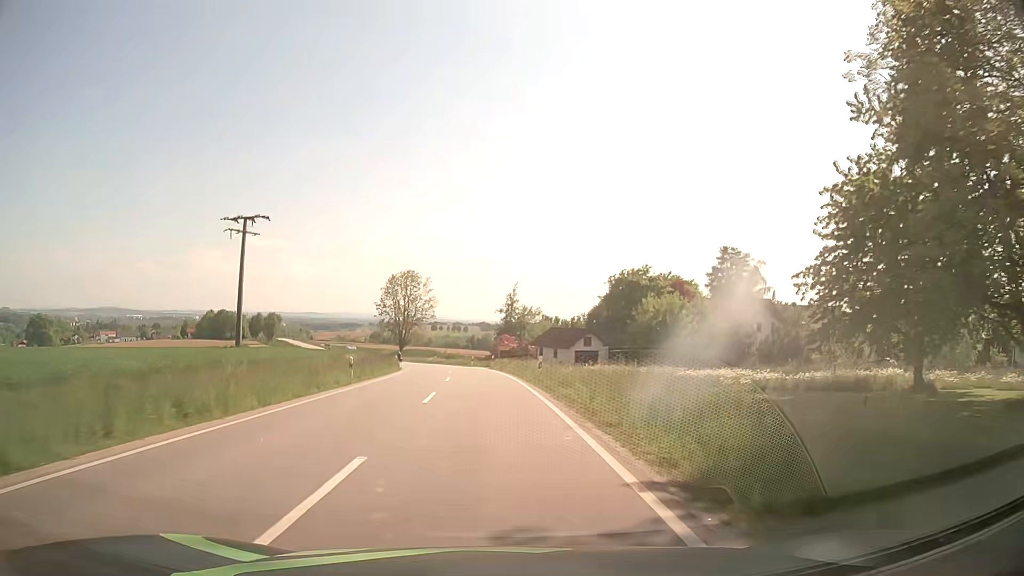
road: secondary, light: Day
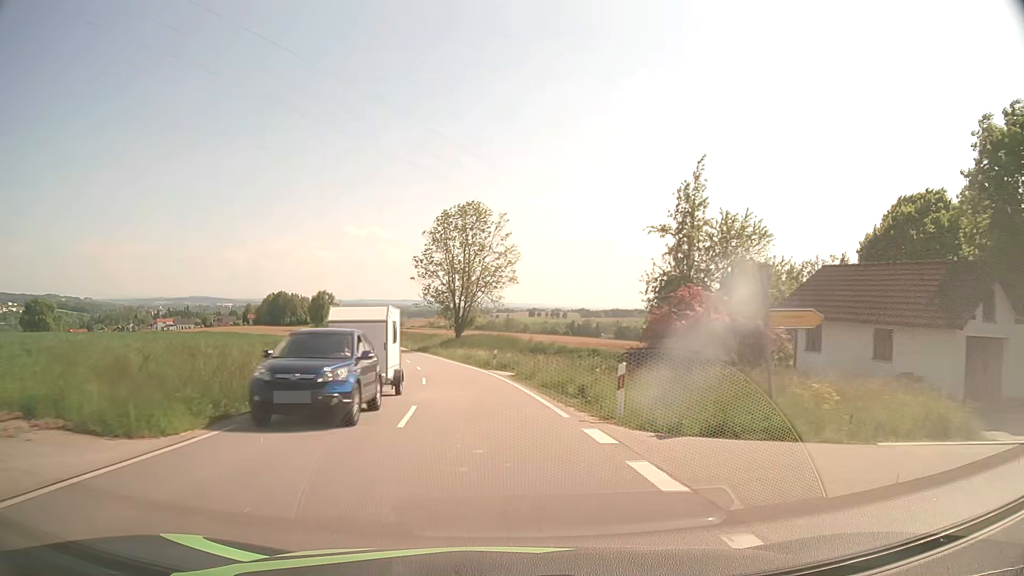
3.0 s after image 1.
(-2.9, +53.3) m; -8°
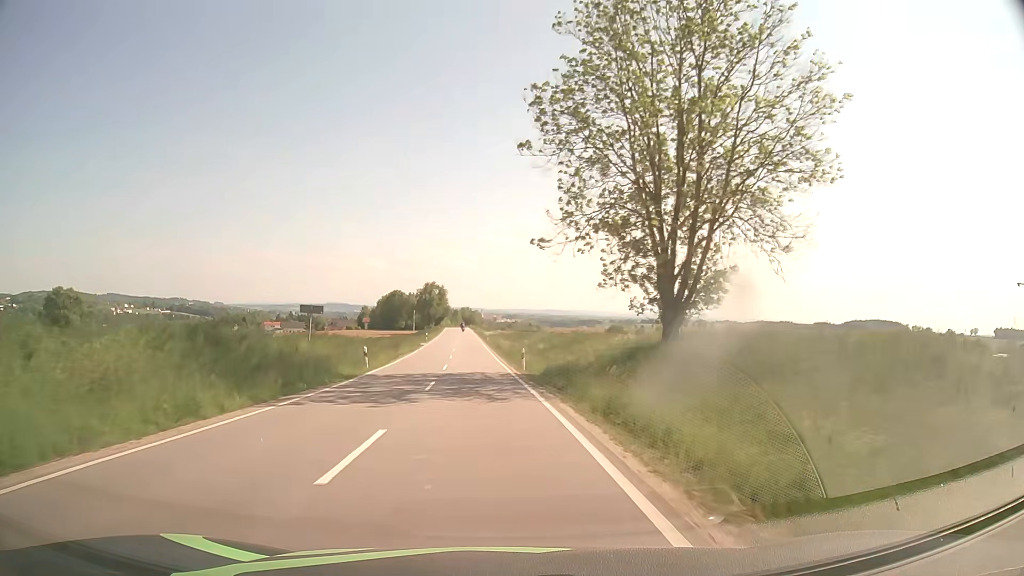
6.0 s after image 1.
(-5.9, +52.4) m; -12°
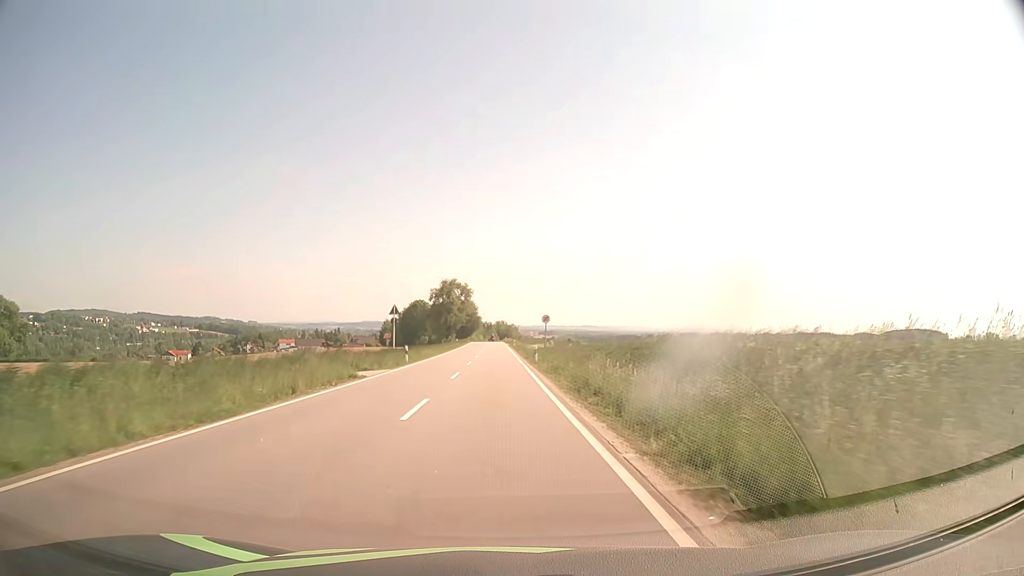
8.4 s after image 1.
(-2.0, +43.1) m; -3°
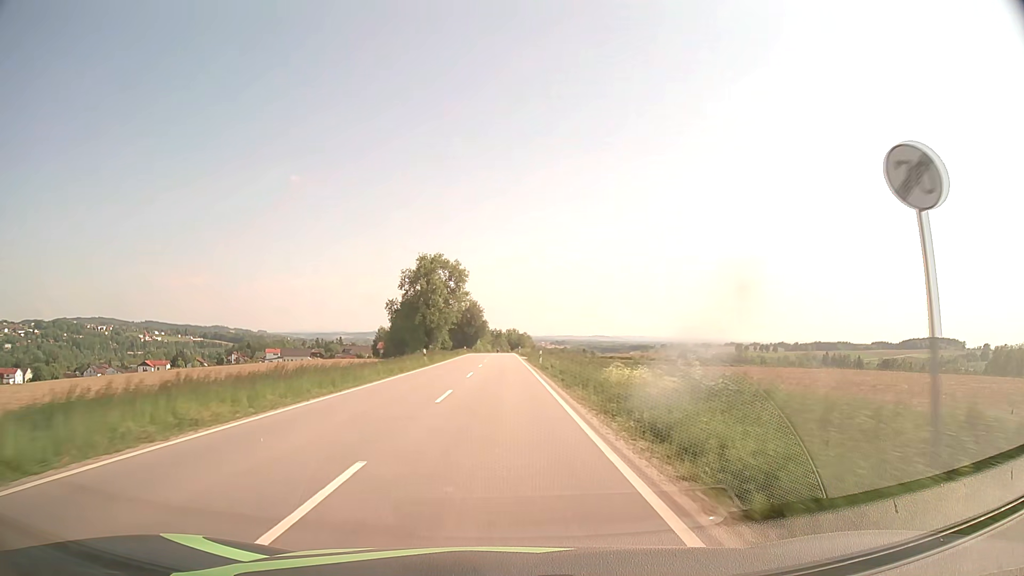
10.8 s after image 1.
(-0.4, +43.9) m; -1°
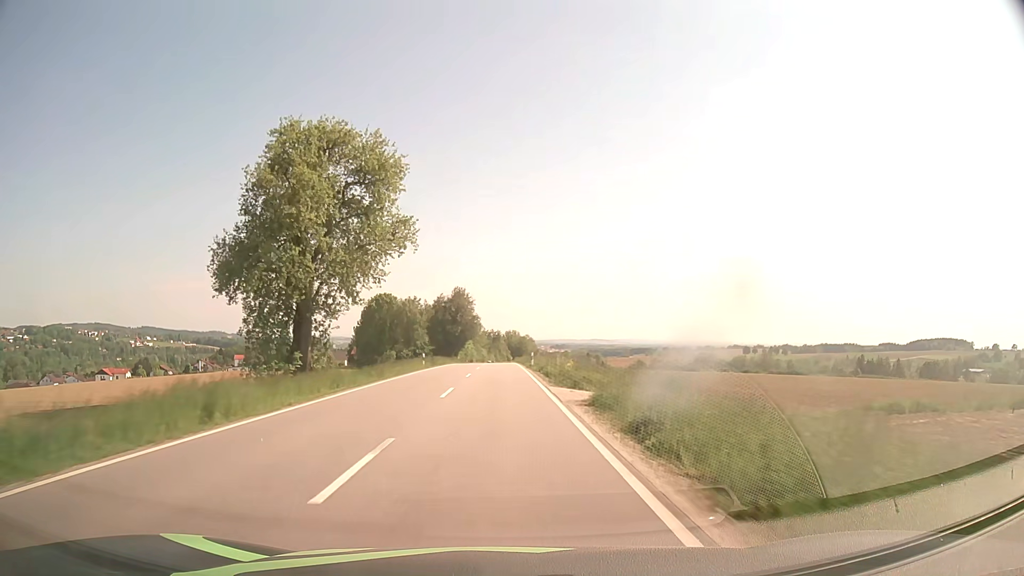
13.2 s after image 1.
(+0.1, +46.3) m; 0°
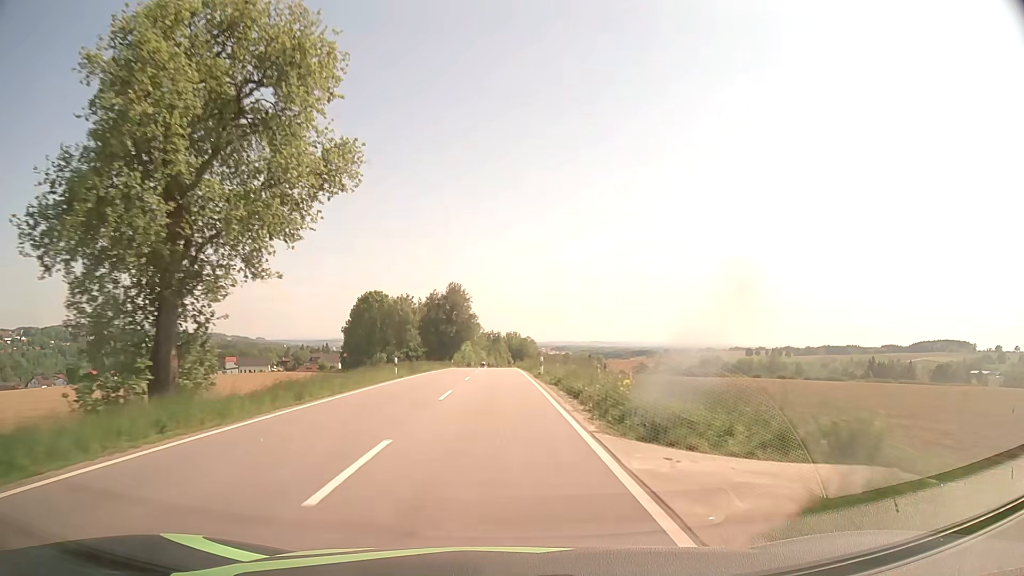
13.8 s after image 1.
(0.0, +12.1) m; 0°
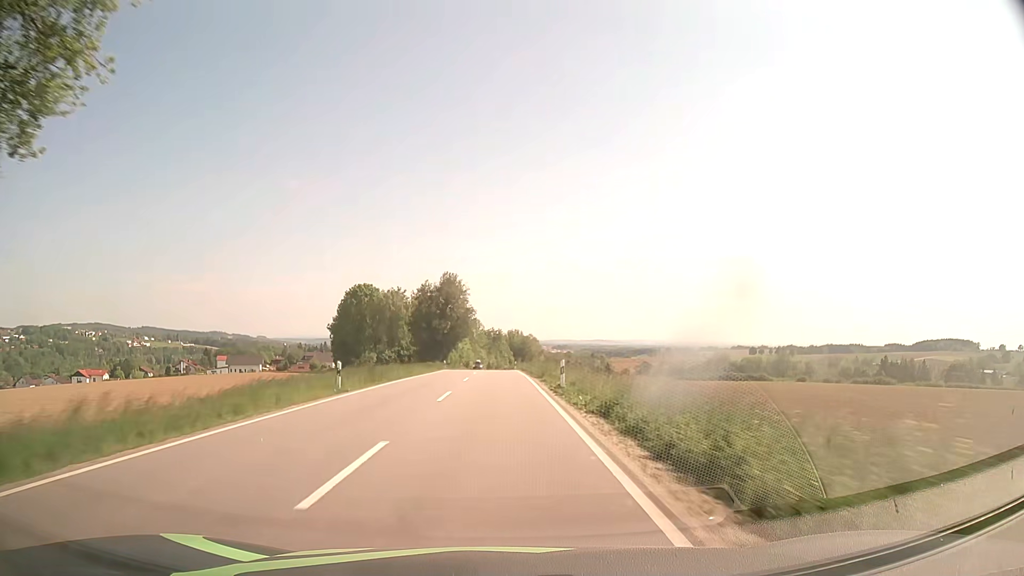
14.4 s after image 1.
(0.0, +12.2) m; 0°
(0, +10) (0, +20) (0, +30) (0, +40) (-1, +50) (-1, +60) (-1, +70) (-2, +80) (-2, +90) (-2, +100) m
